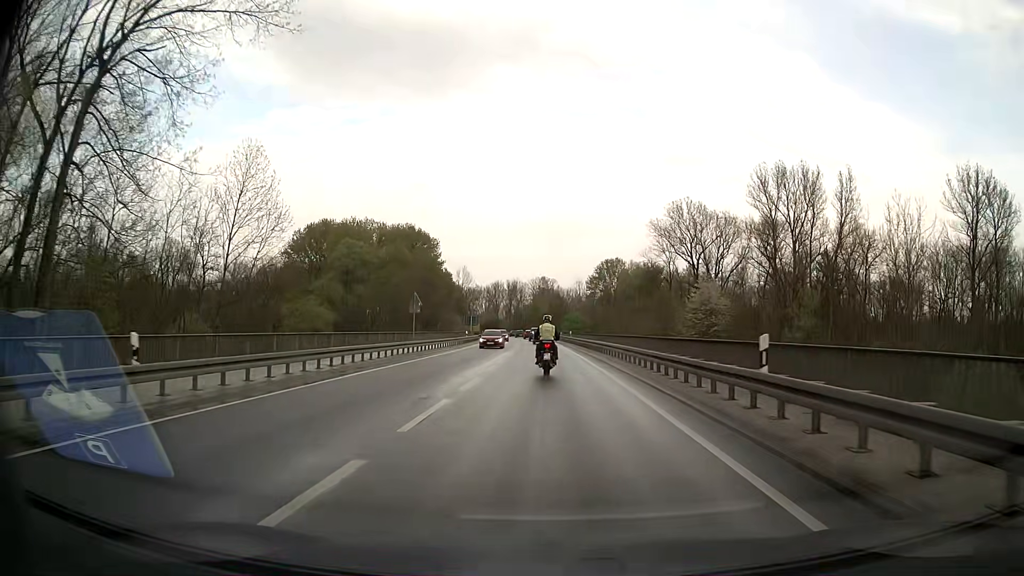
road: secondary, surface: asphalt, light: Day
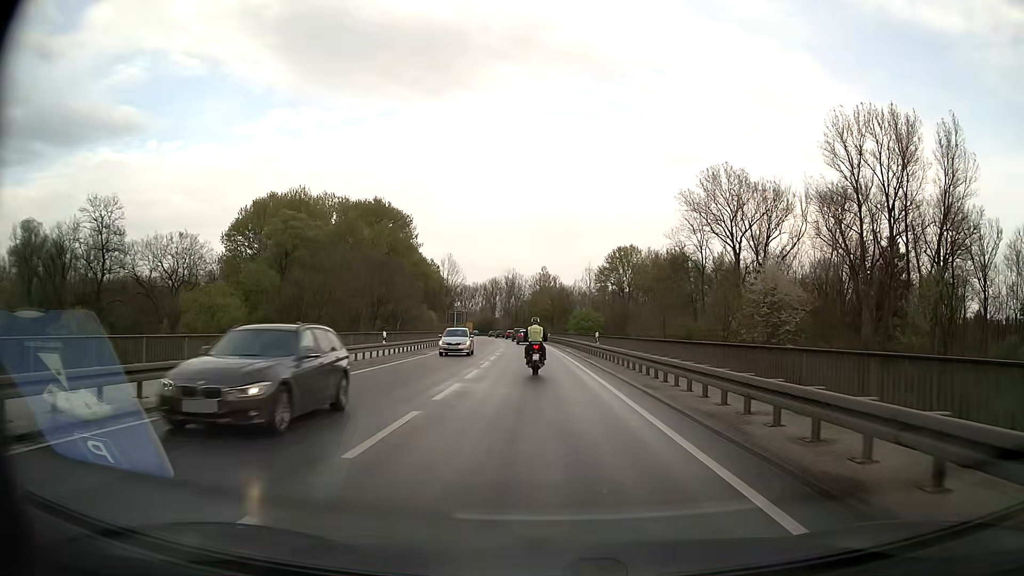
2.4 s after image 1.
(-0.1, +32.7) m; 0°
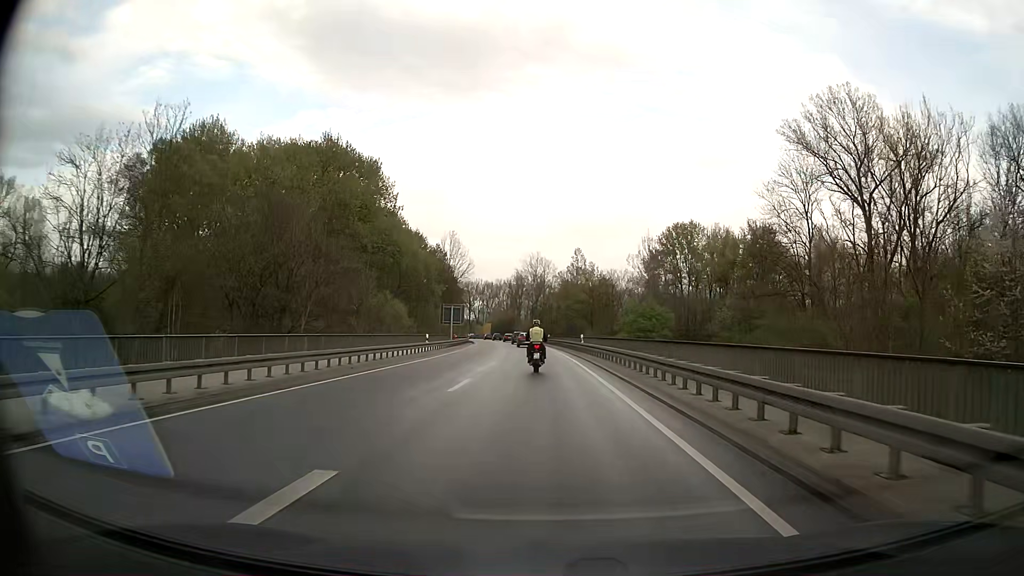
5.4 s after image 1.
(-0.8, +42.3) m; -3°
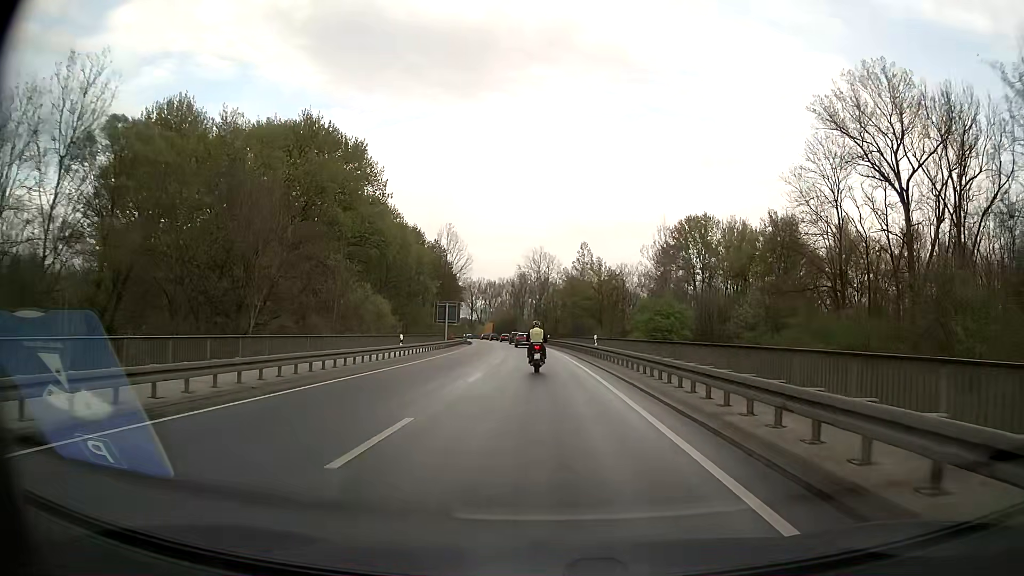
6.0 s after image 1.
(0.0, +8.8) m; 0°
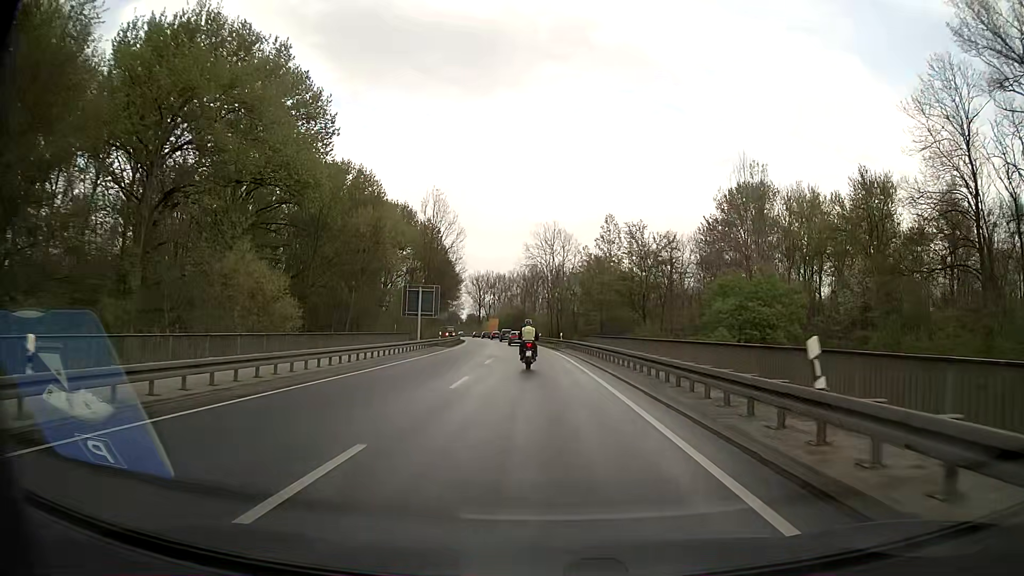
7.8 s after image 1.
(-0.2, +27.1) m; -1°
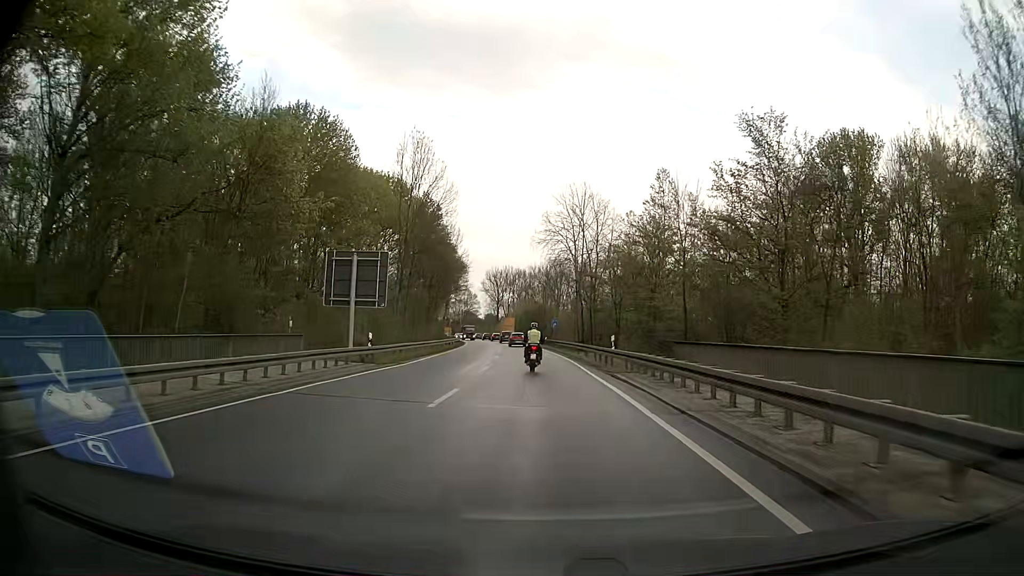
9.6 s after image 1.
(-0.5, +28.1) m; -2°
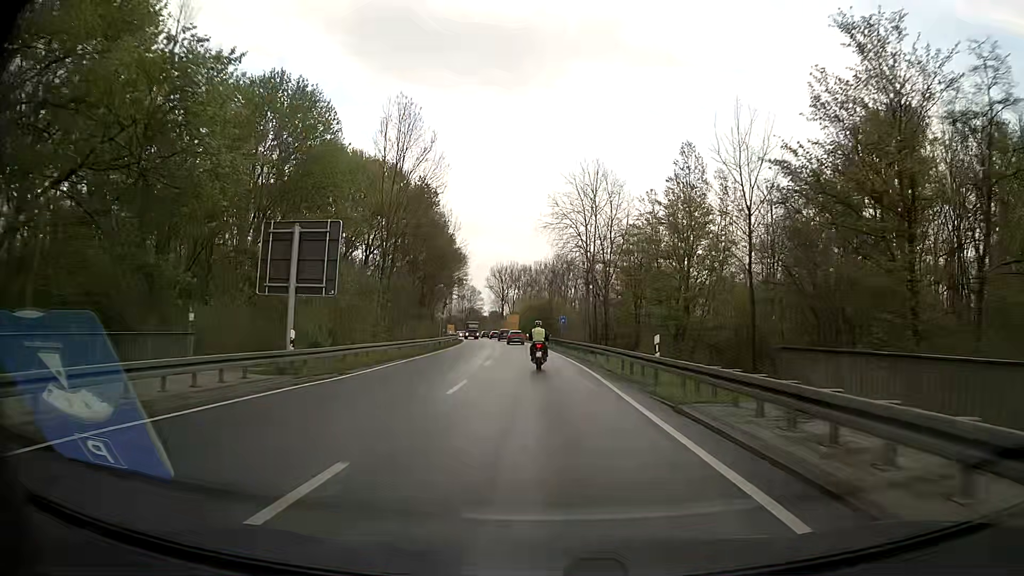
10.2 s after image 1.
(-0.1, +9.5) m; -1°
